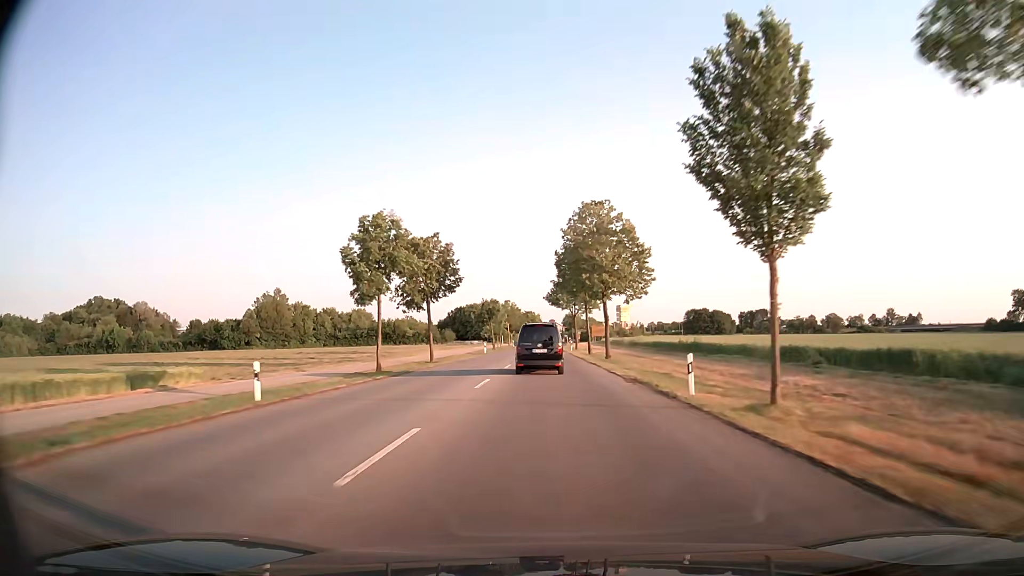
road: tertiary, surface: asphalt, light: Day
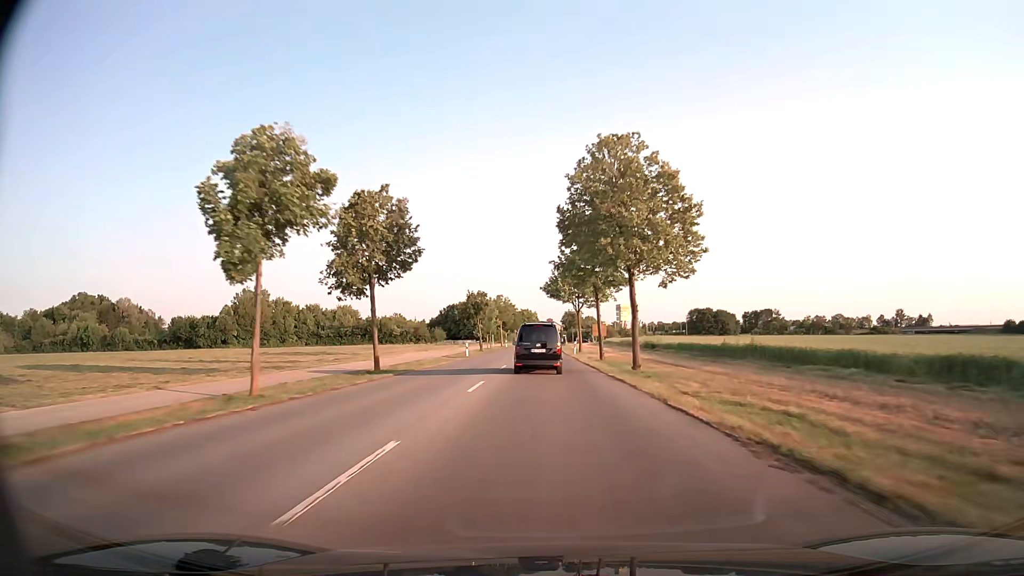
(0.0, +13.3) m; 0°
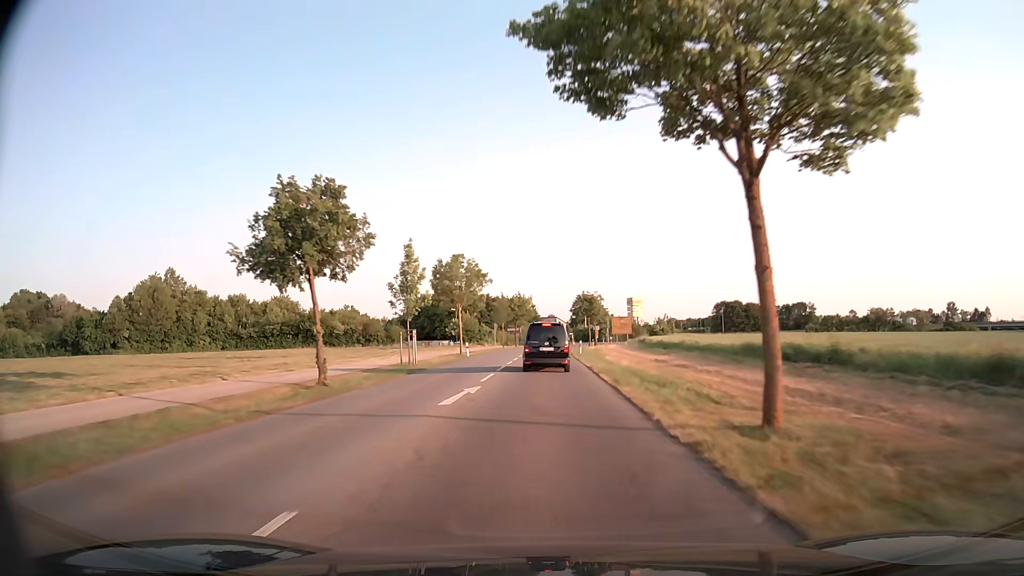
(0.0, +51.3) m; 0°
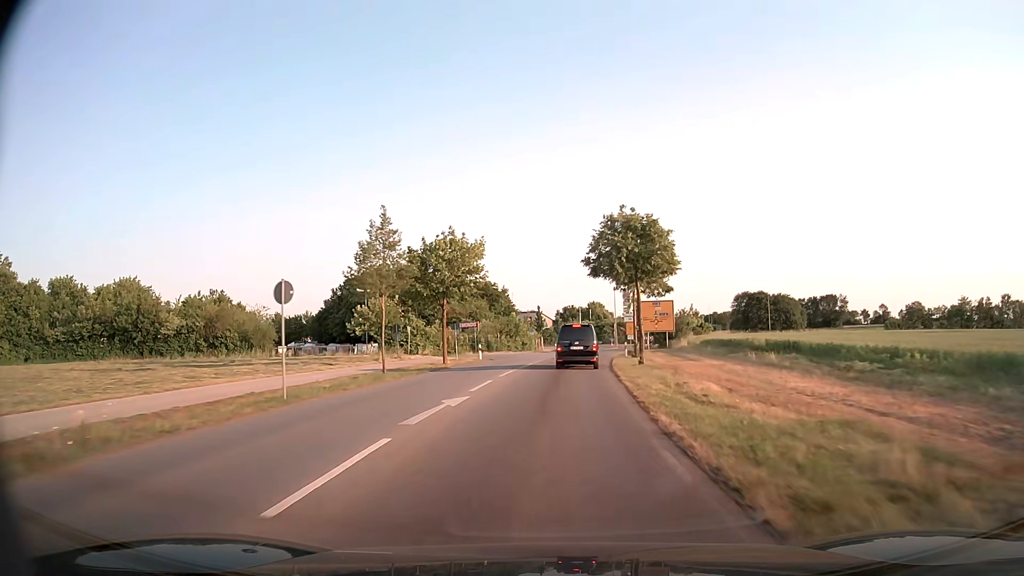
(+0.5, +56.8) m; +1°
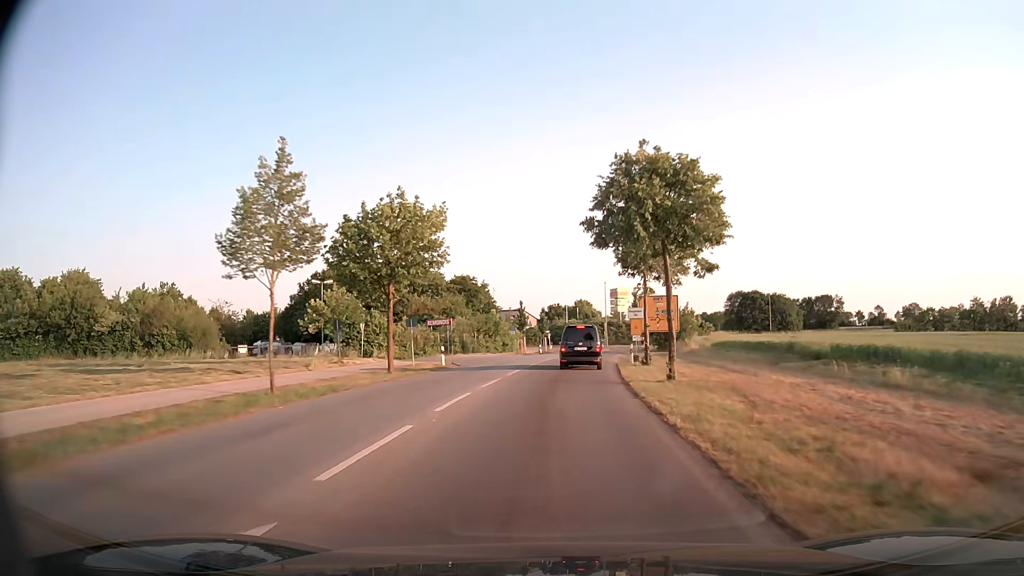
(+0.1, +10.4) m; +1°
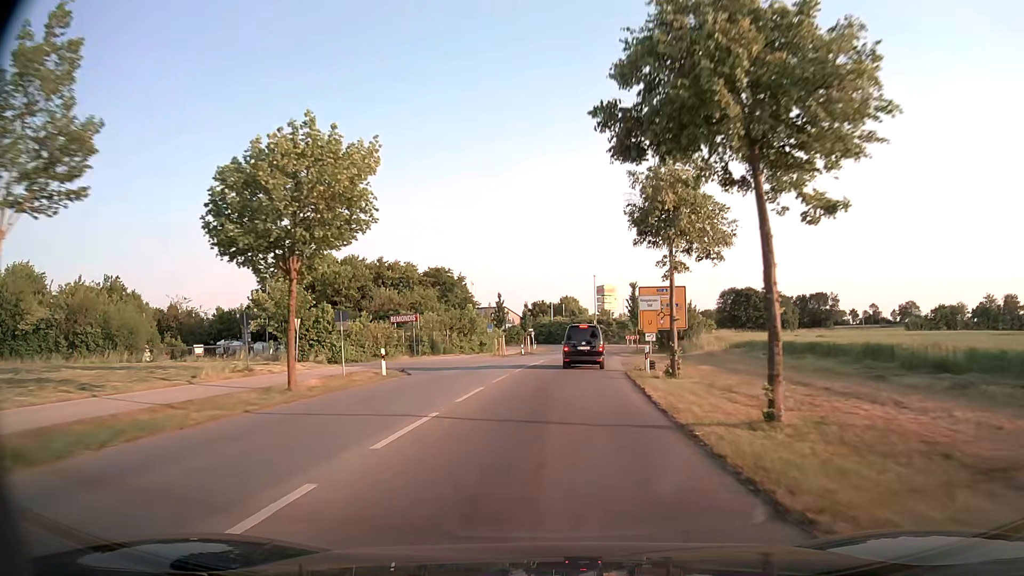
(+0.1, +10.1) m; +2°
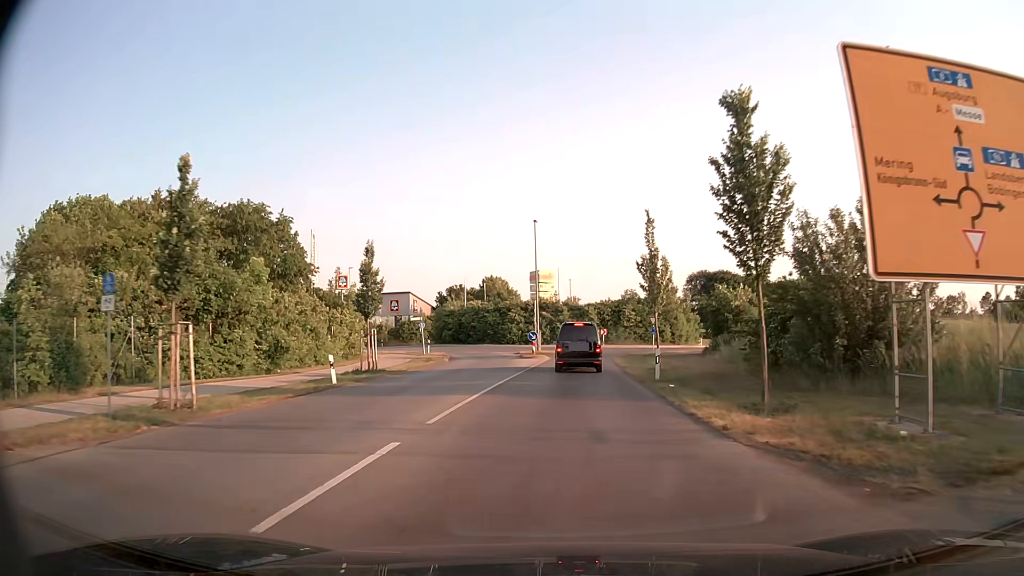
(+2.2, +44.6) m; +6°
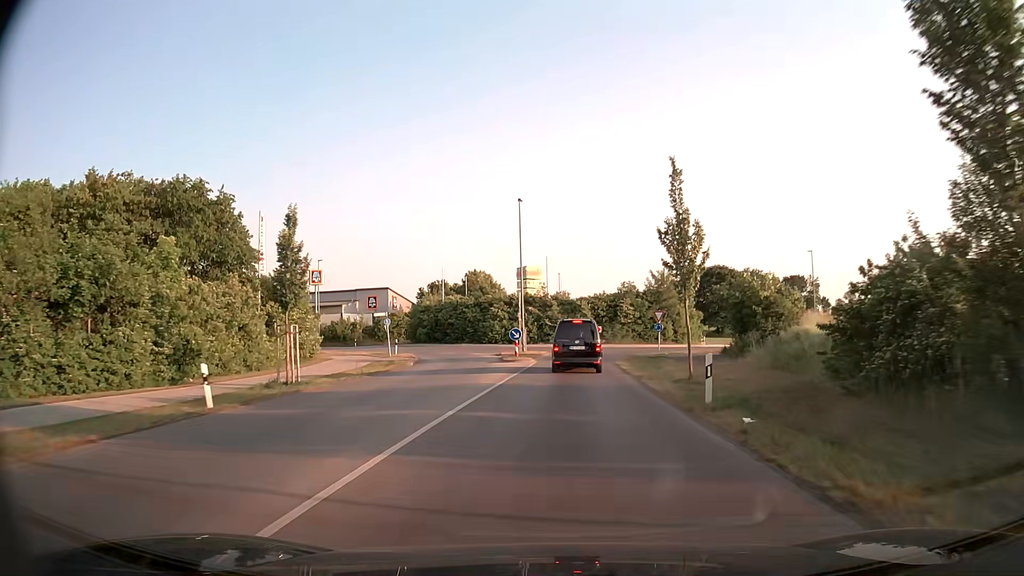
(+0.1, +8.0) m; +1°
(0, +10) (0, +20) (+1, +30) (+2, +40) (+6, +49) (+13, +56) (+21, +63) (+29, +68) (+39, +70) (+49, +71) m
